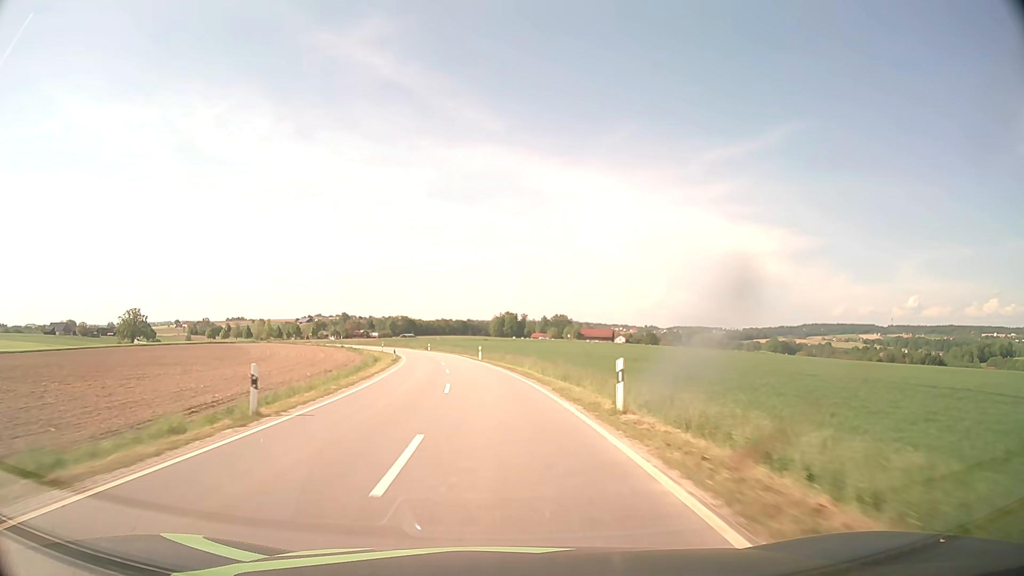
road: tertiary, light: Day
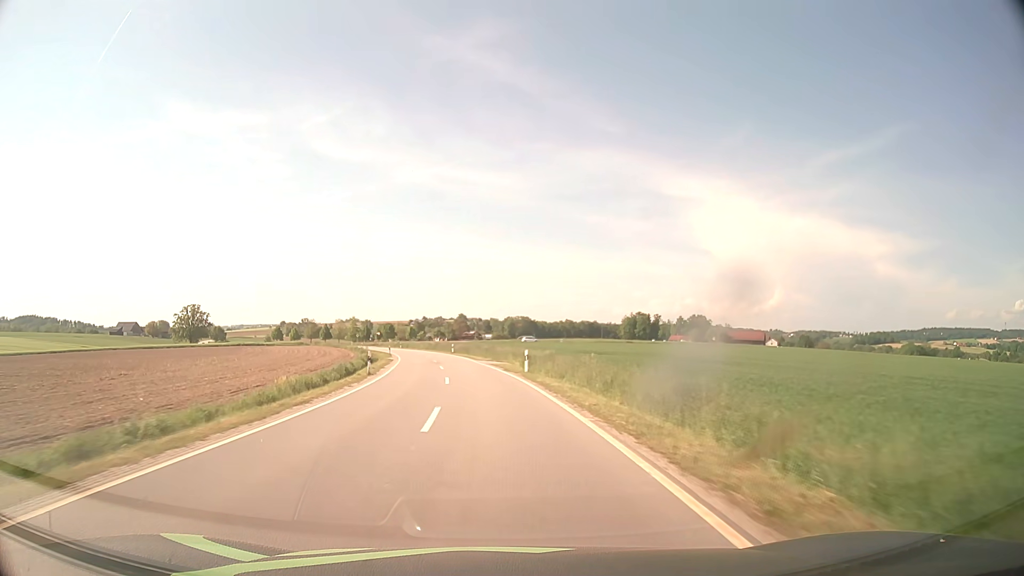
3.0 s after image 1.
(-6.6, +68.5) m; -11°
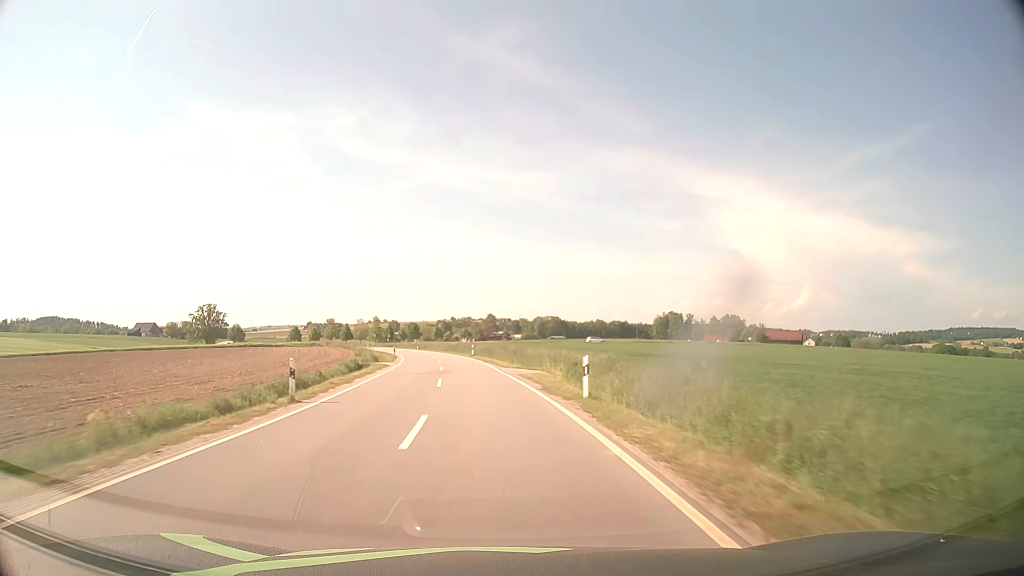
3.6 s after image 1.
(-0.3, +14.0) m; -2°
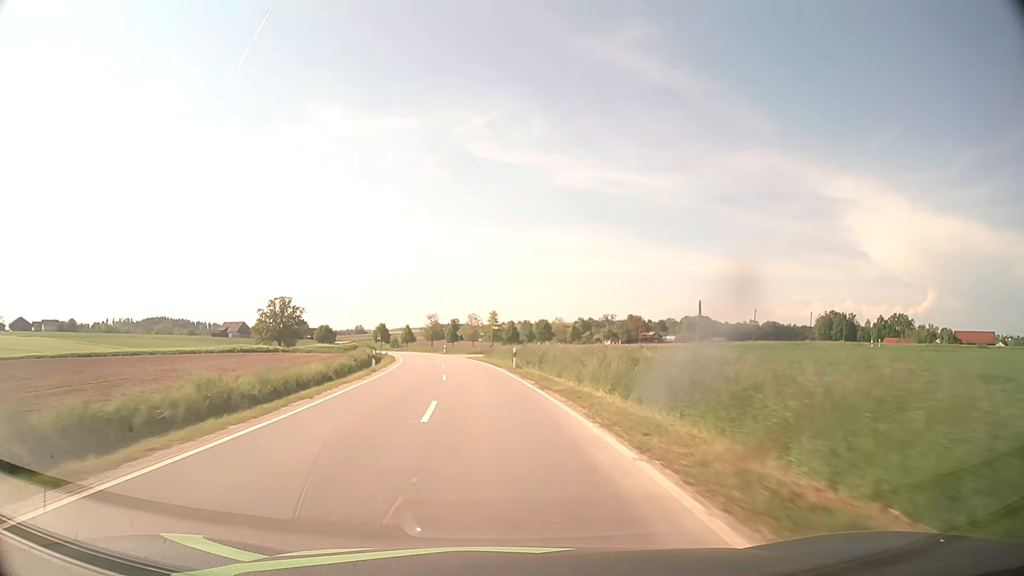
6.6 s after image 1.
(-7.4, +70.0) m; -12°
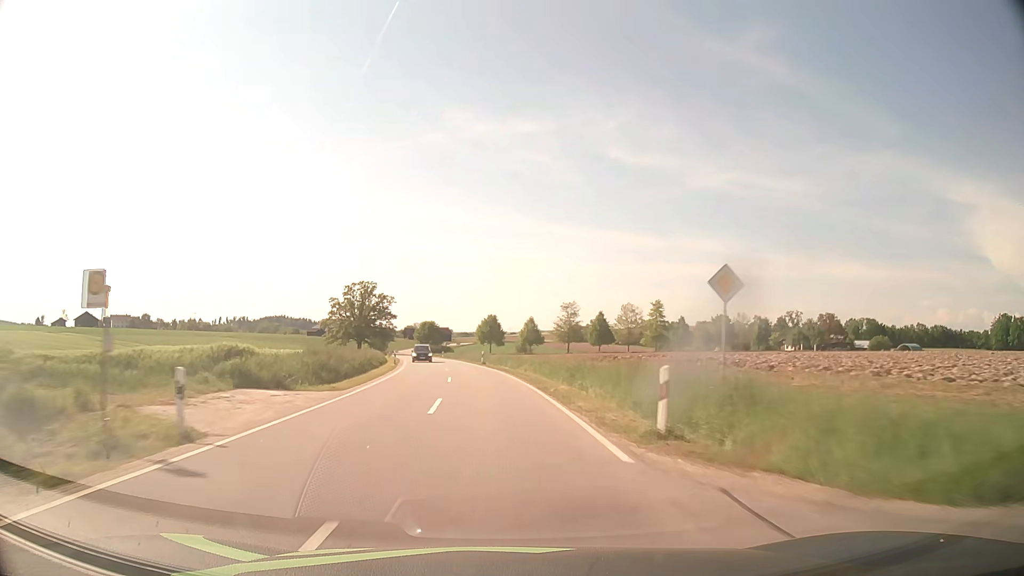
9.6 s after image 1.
(-7.6, +70.8) m; -12°
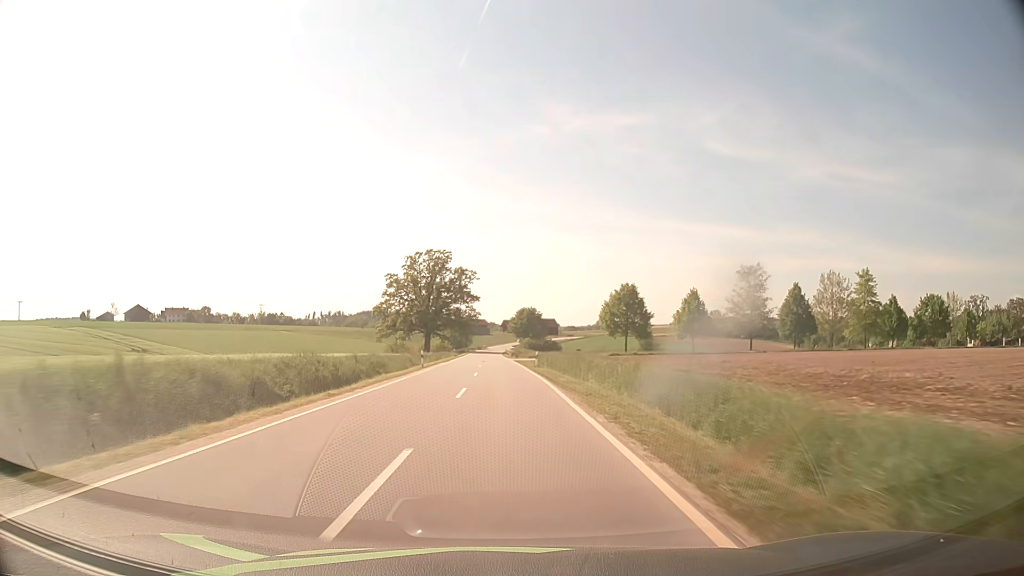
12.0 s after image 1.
(-4.5, +57.3) m; -9°
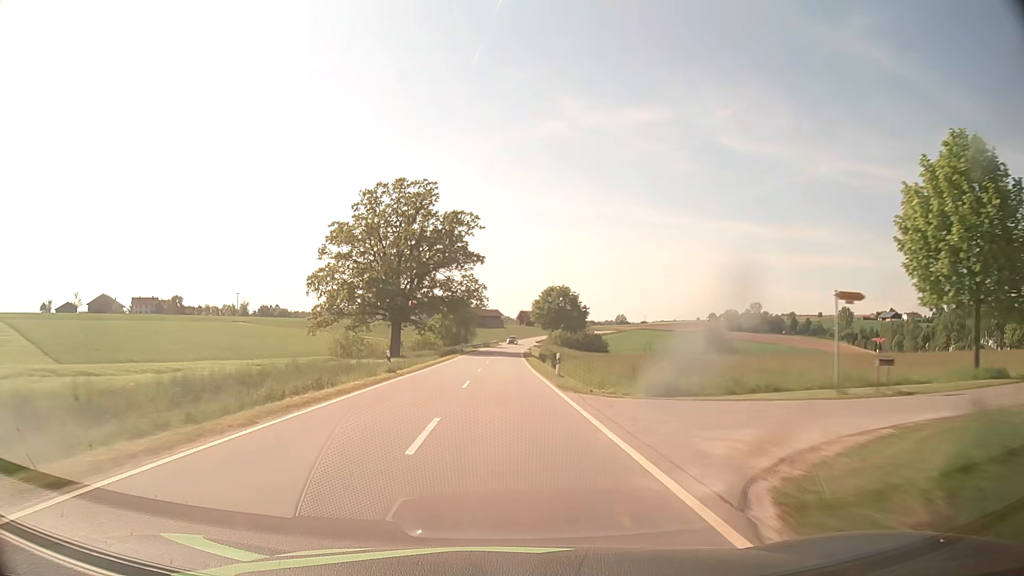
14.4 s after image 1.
(-1.1, +57.5) m; -1°
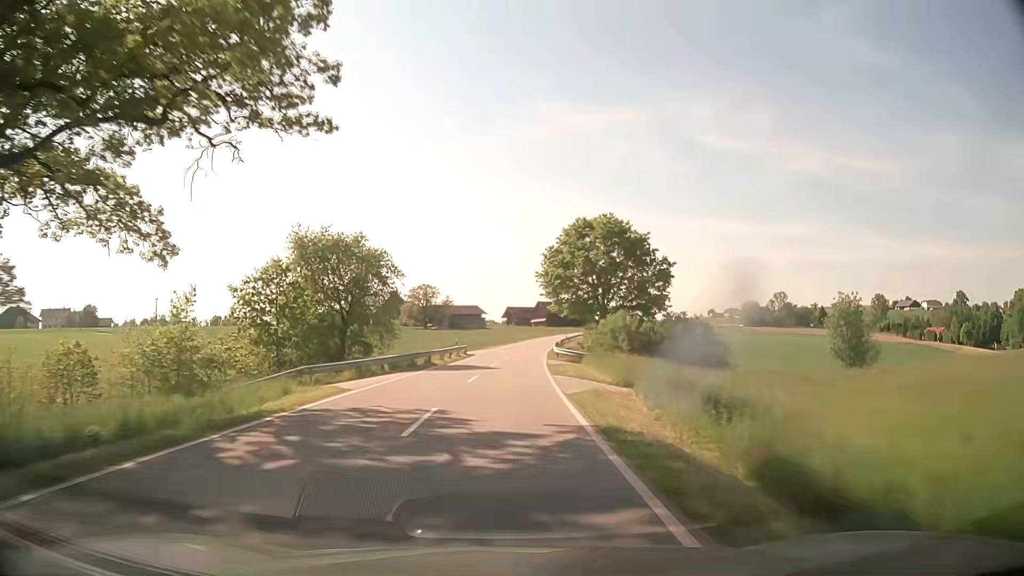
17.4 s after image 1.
(+0.6, +71.5) m; +1°
(0, +10) (0, +20) (0, +30) (+1, +40) (+1, +50) (+2, +60) (+3, +70) (+4, +80) (+5, +90) (+7, +100) m
